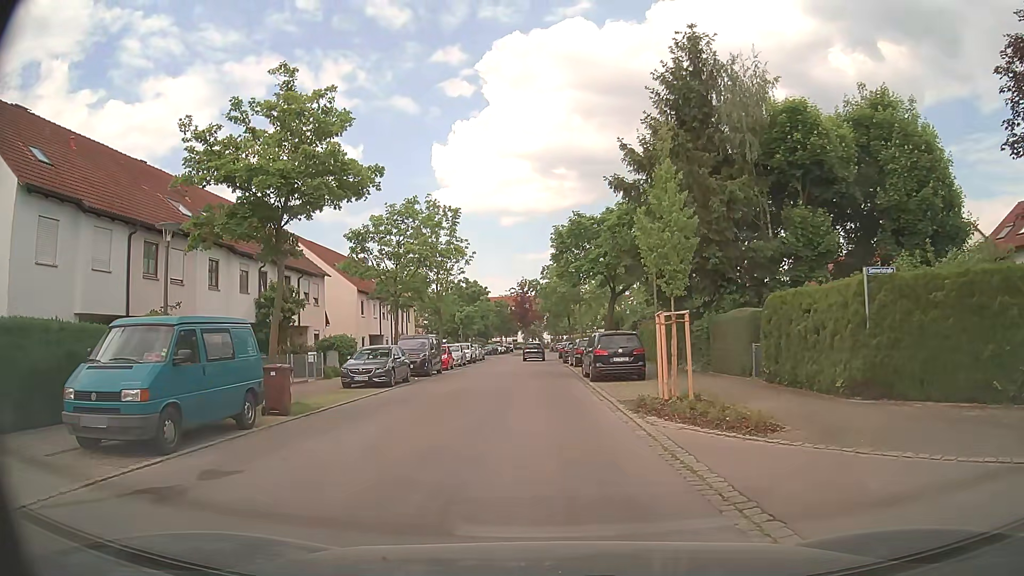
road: residential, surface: asphalt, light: Day
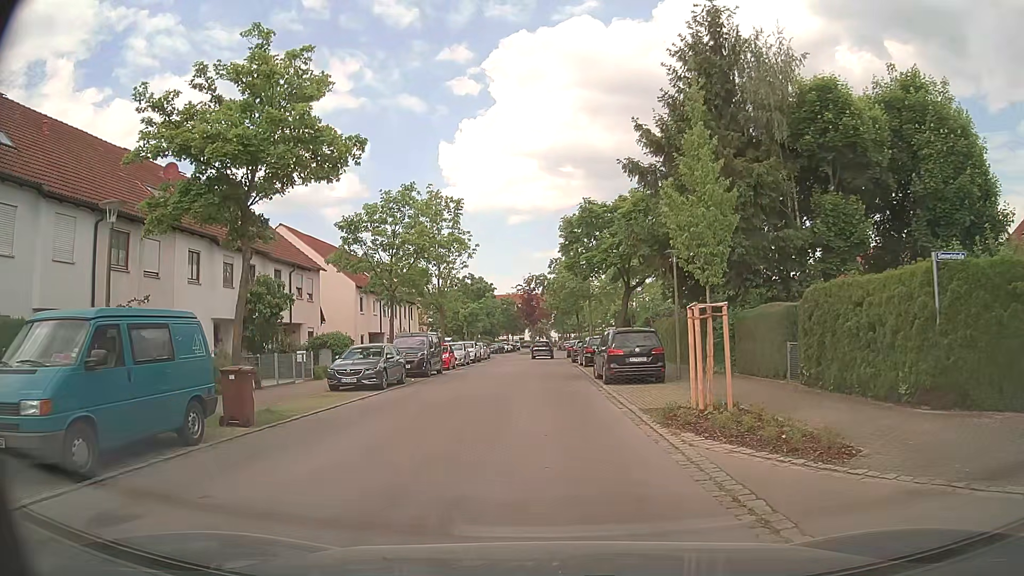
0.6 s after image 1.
(0.0, +2.5) m; 0°
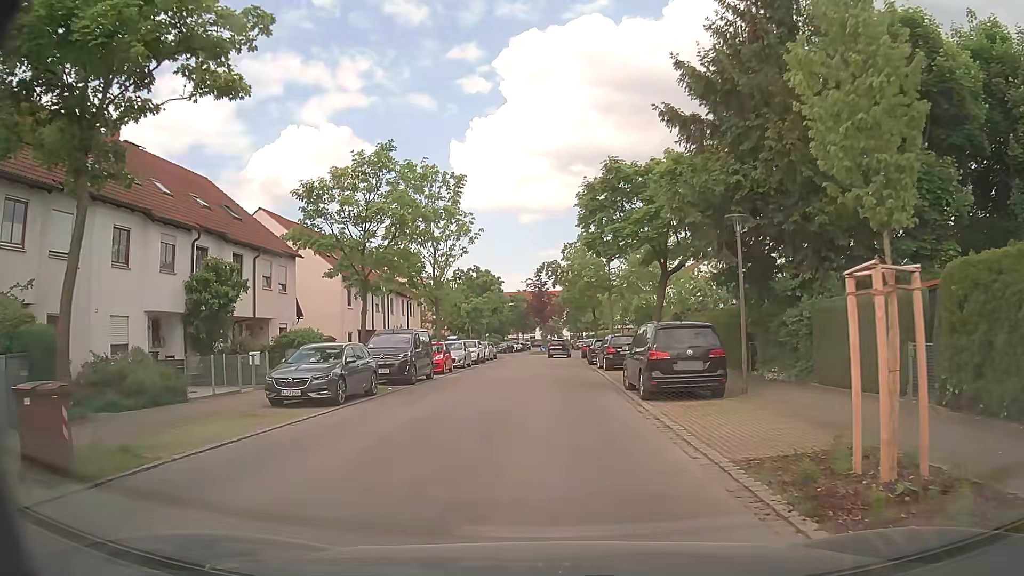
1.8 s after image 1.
(-0.1, +6.0) m; -2°
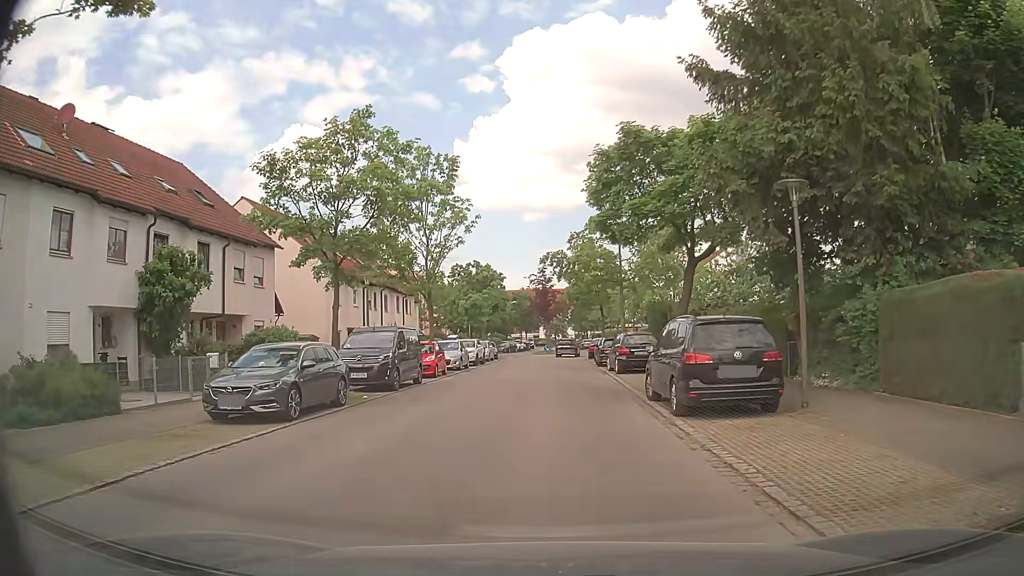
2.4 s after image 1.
(0.0, +3.4) m; 0°
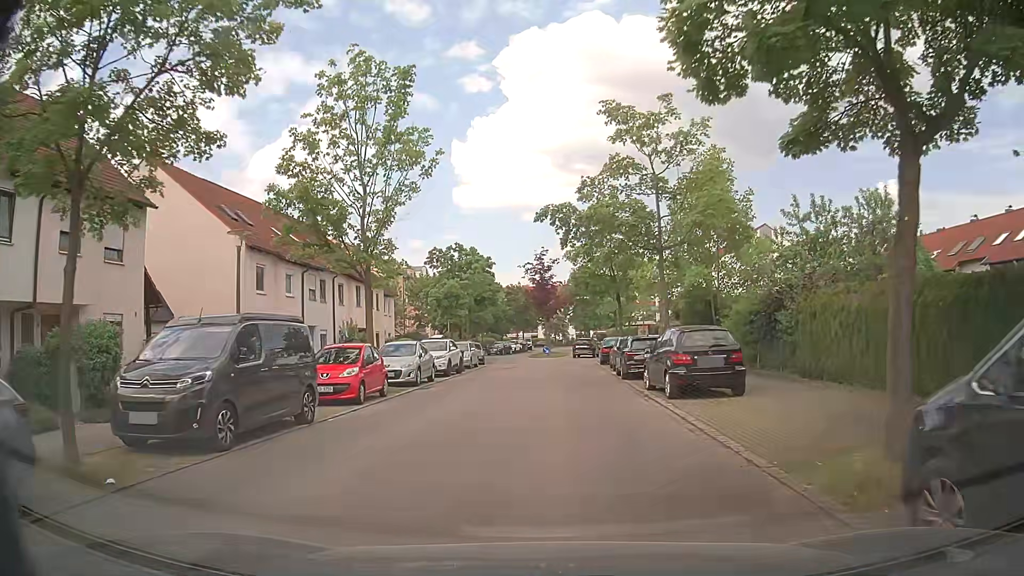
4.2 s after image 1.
(-0.1, +11.2) m; 0°
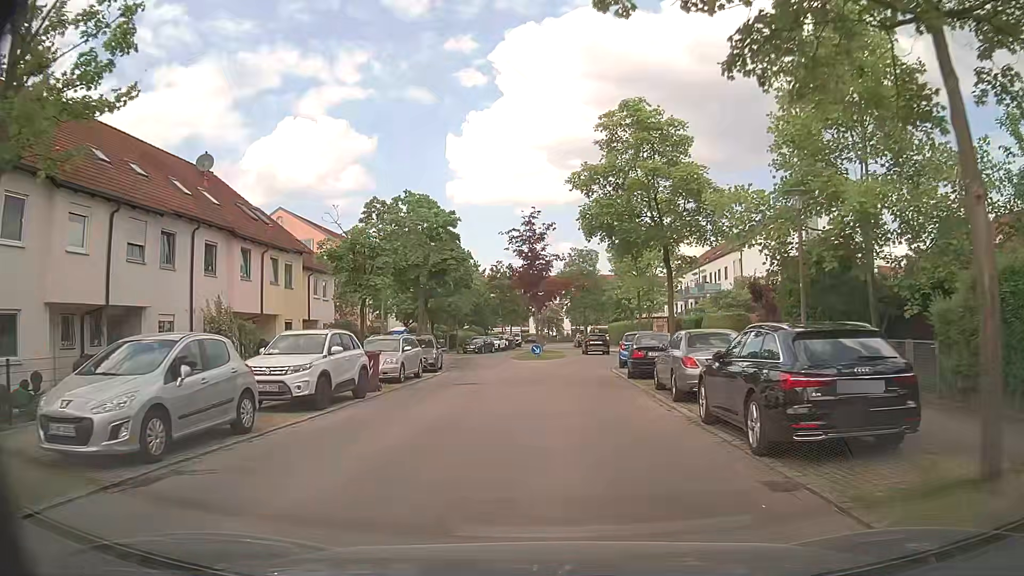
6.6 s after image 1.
(+0.2, +15.6) m; +1°
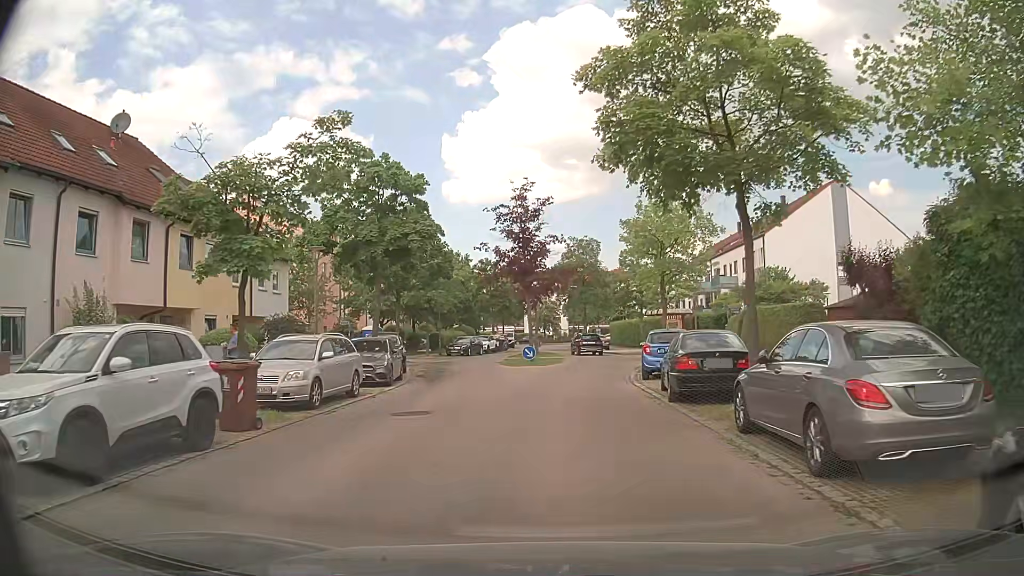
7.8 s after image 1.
(-0.1, +7.7) m; 0°
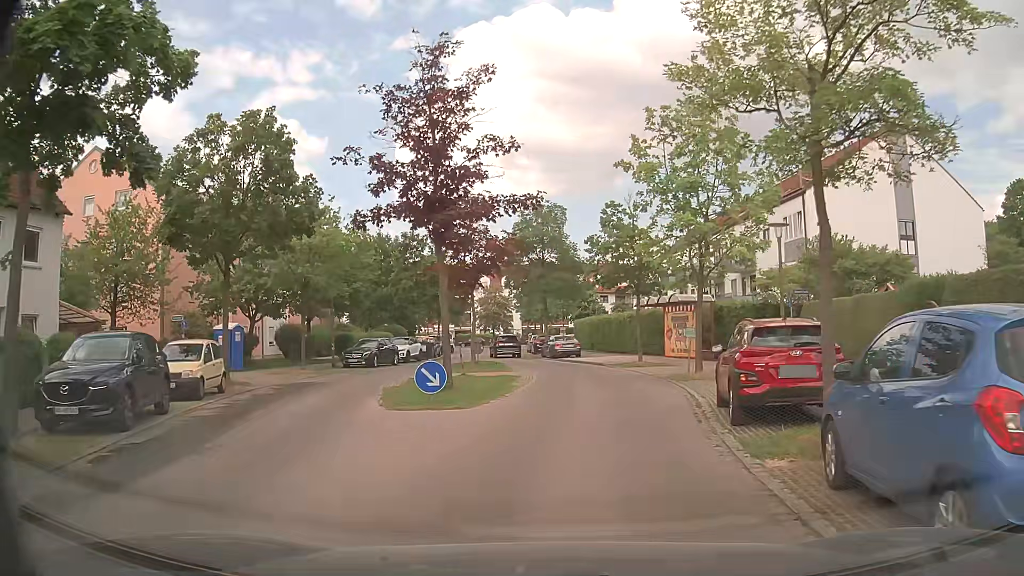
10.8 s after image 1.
(+0.3, +17.1) m; +3°
